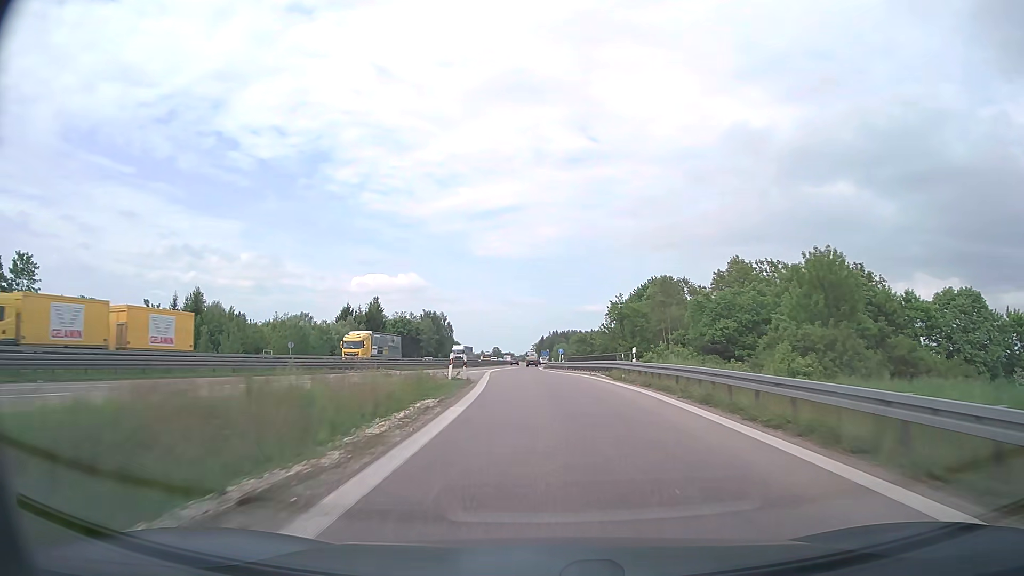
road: motorway_link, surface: asphalt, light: Day
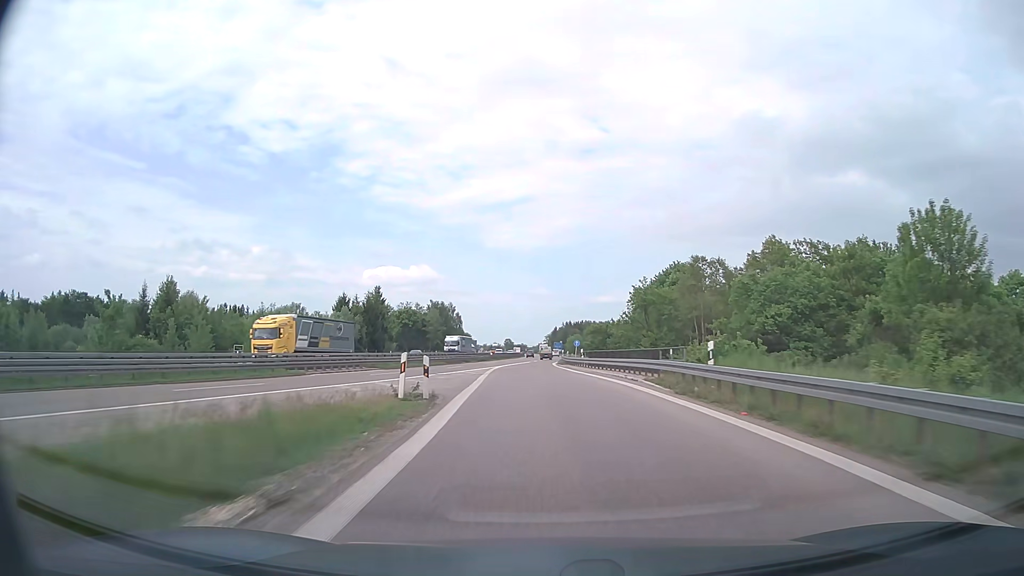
(-0.1, +11.0) m; -1°
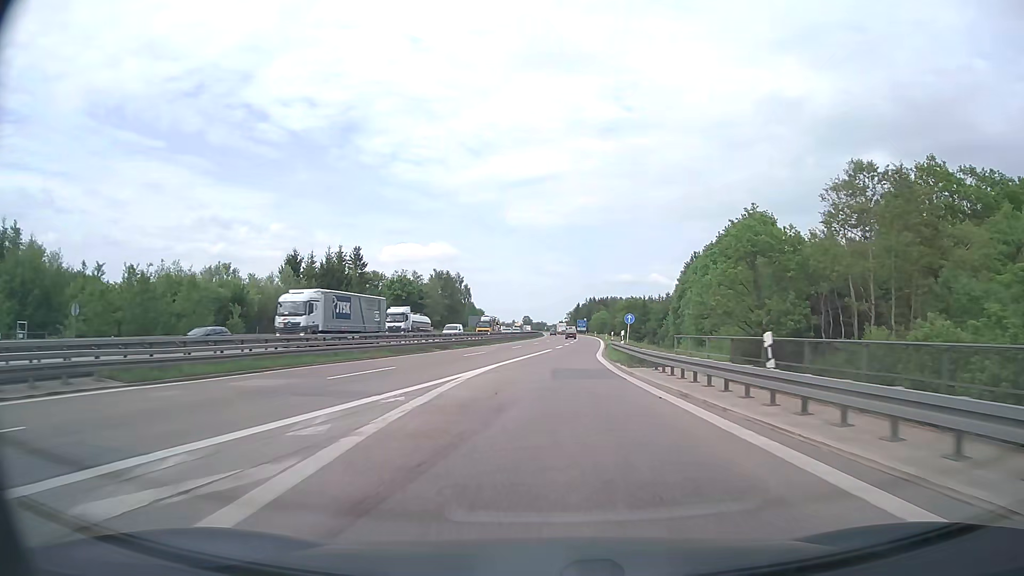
(-0.7, +34.8) m; -2°
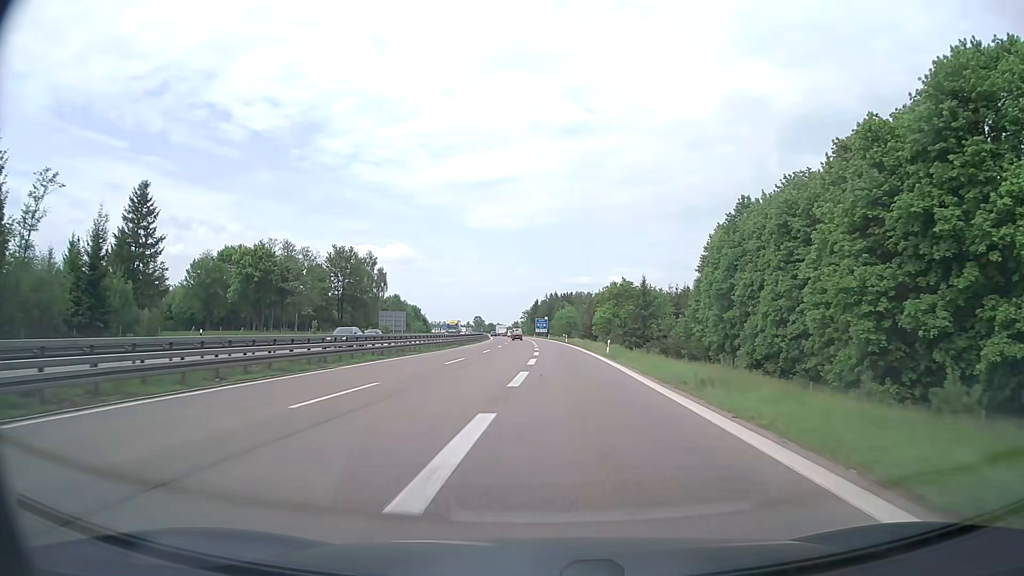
(+2.8, +61.0) m; +4°
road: motorway
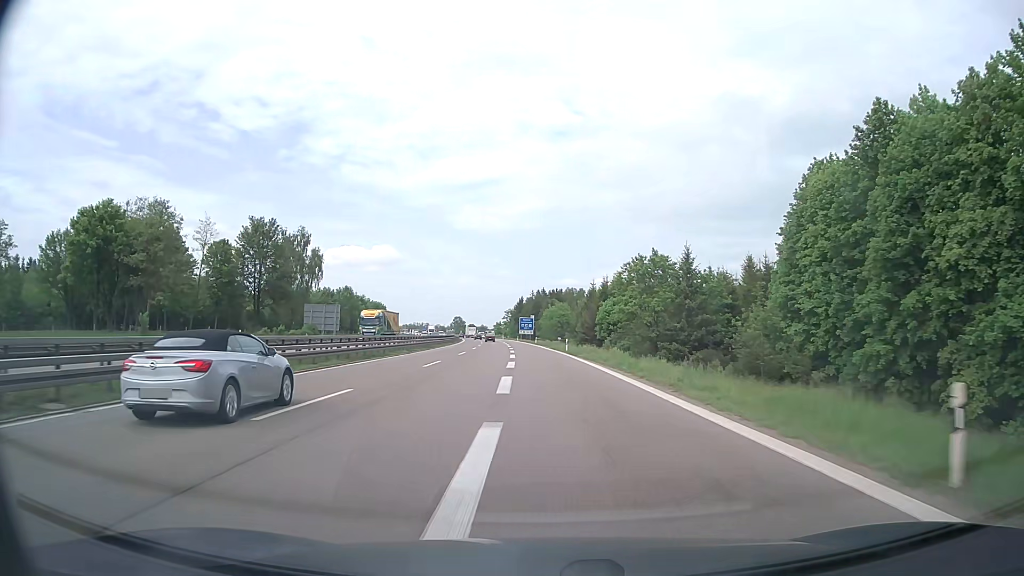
(0.0, +37.5) m; +1°
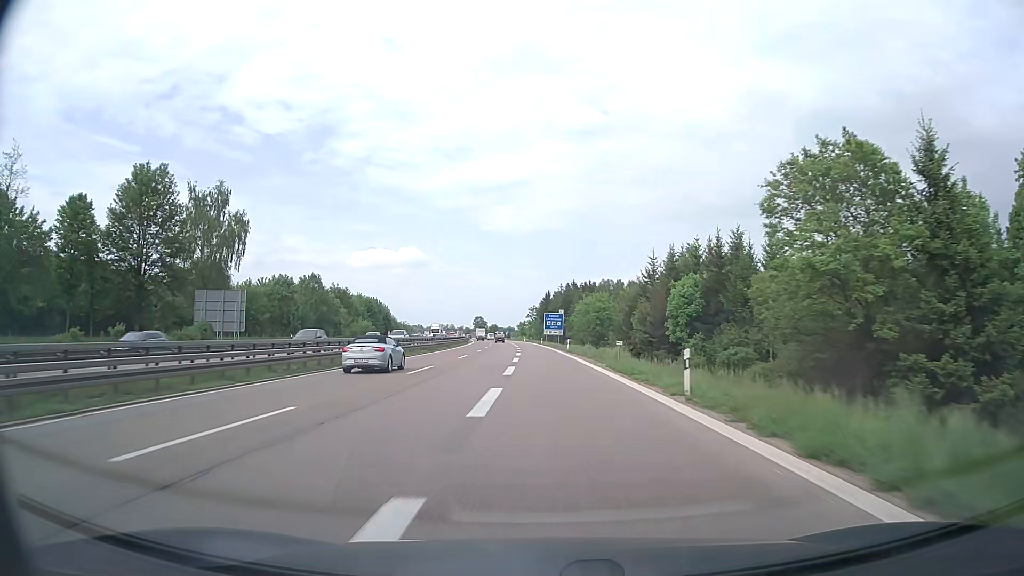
(-0.5, +40.2) m; -2°
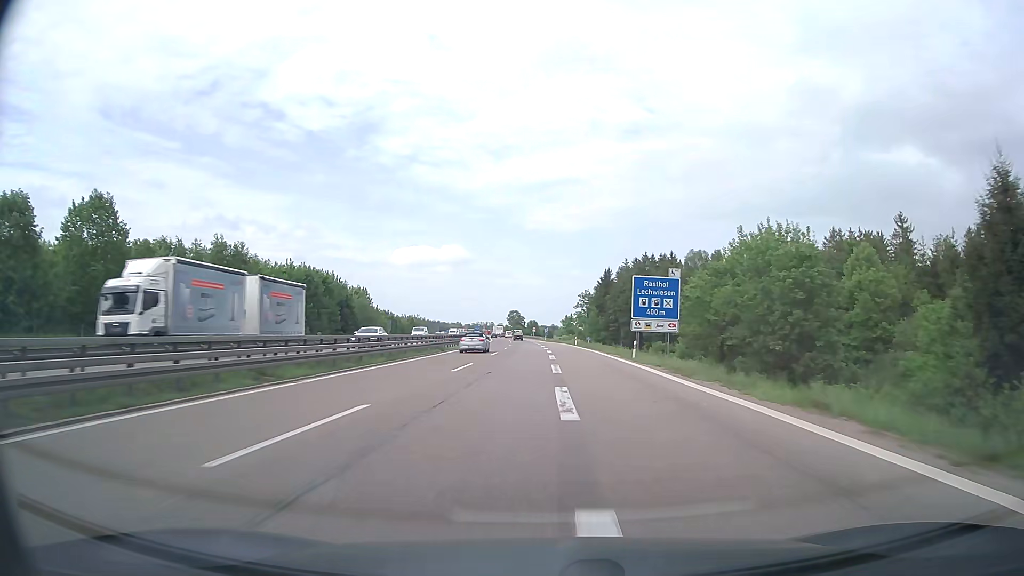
(-3.0, +72.3) m; -4°
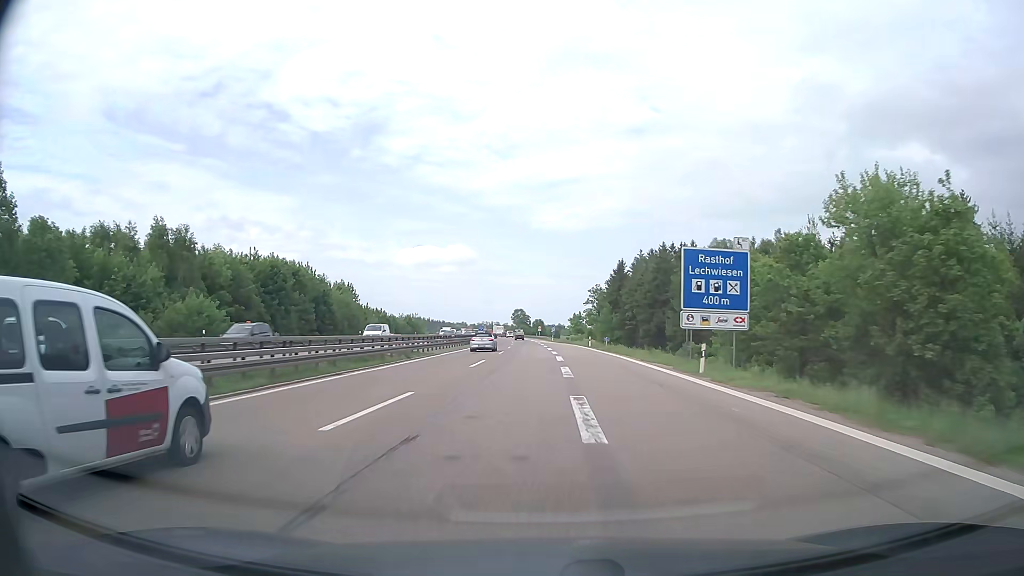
(0.0, +15.1) m; -1°
(0, +10) (0, +20) (0, +30) (0, +40) (-1, +50) (-1, +60) (-1, +70) (-1, +80) (-2, +90) (-2, +100) m
